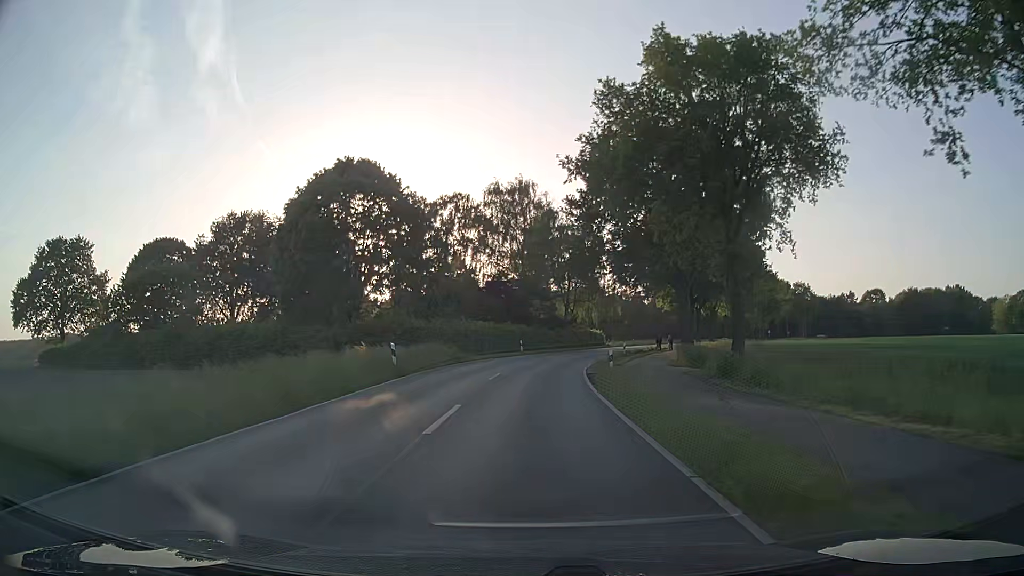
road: secondary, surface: asphalt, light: Day
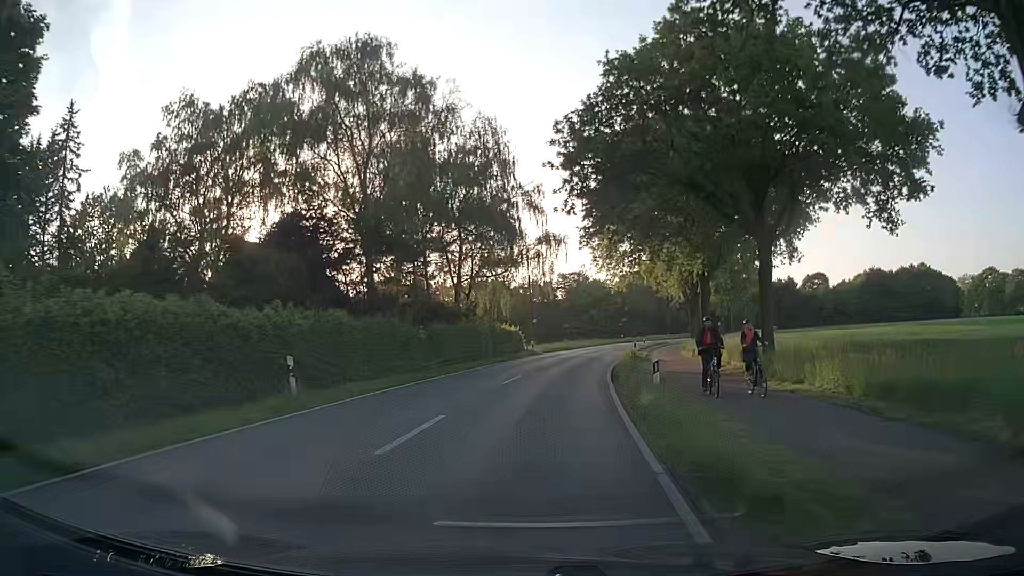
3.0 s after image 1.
(+2.2, +37.9) m; +9°
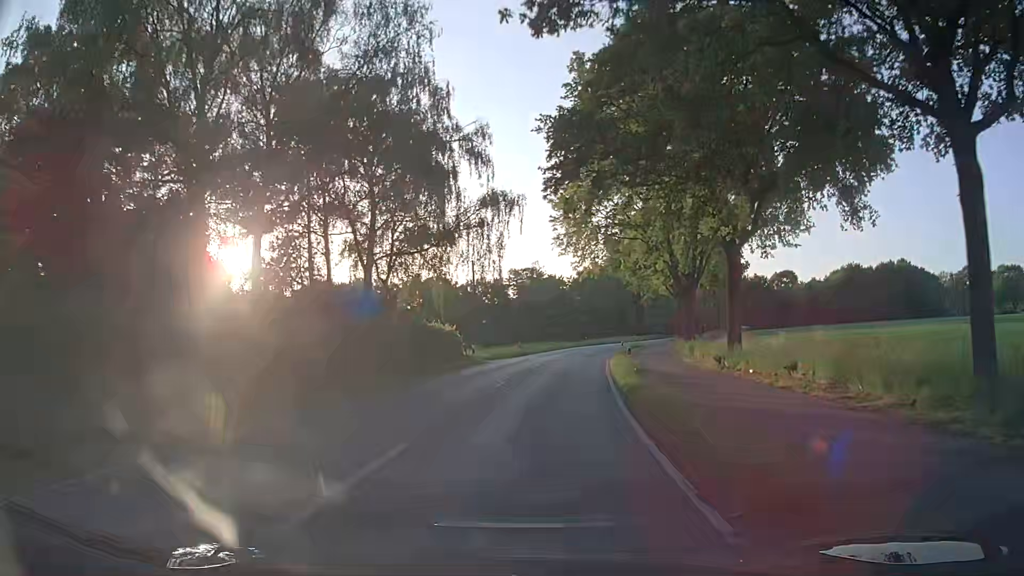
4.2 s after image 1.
(+0.5, +15.2) m; +4°
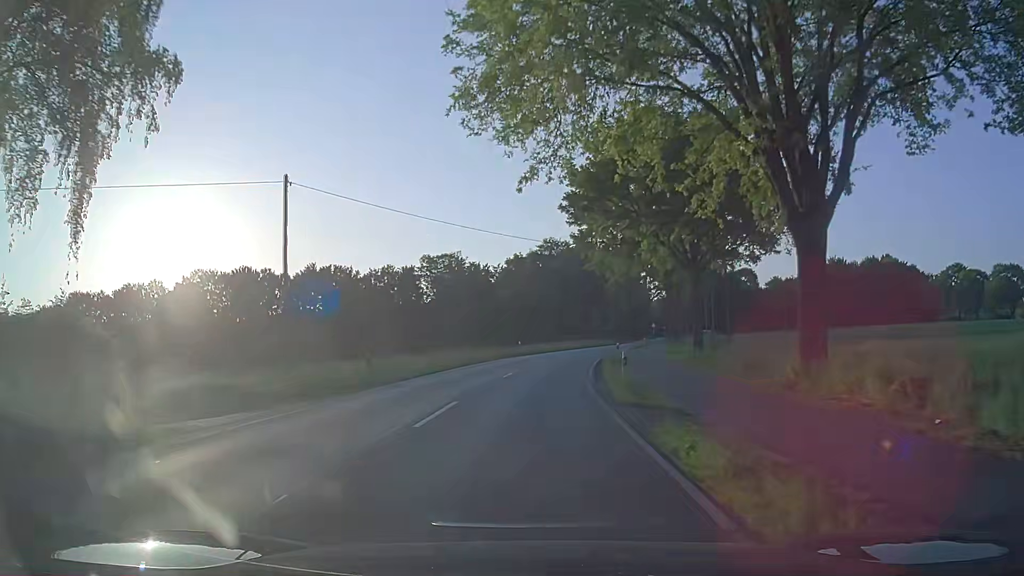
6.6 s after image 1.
(+2.0, +30.4) m; +7°
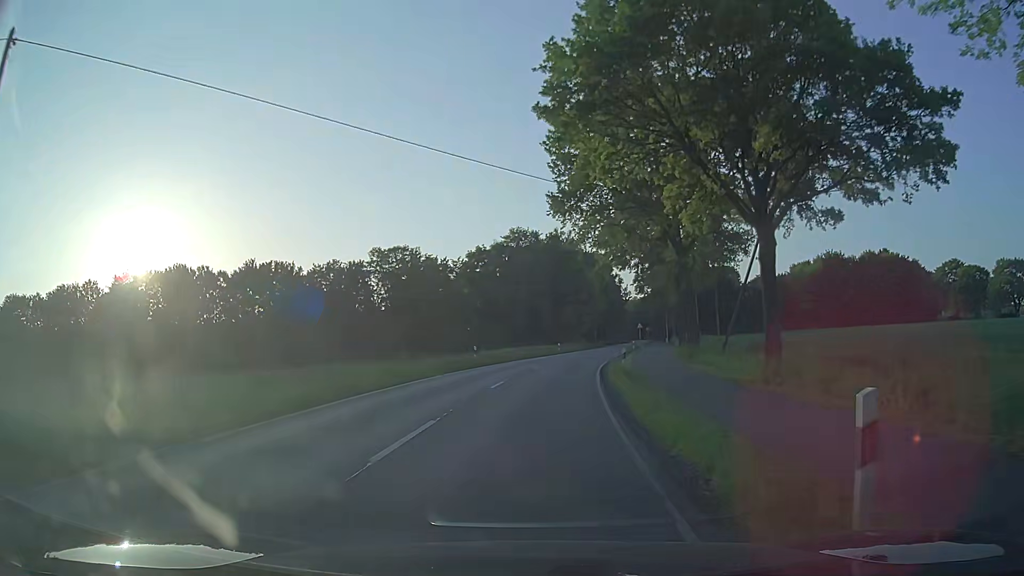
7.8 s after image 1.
(+0.2, +15.3) m; +2°
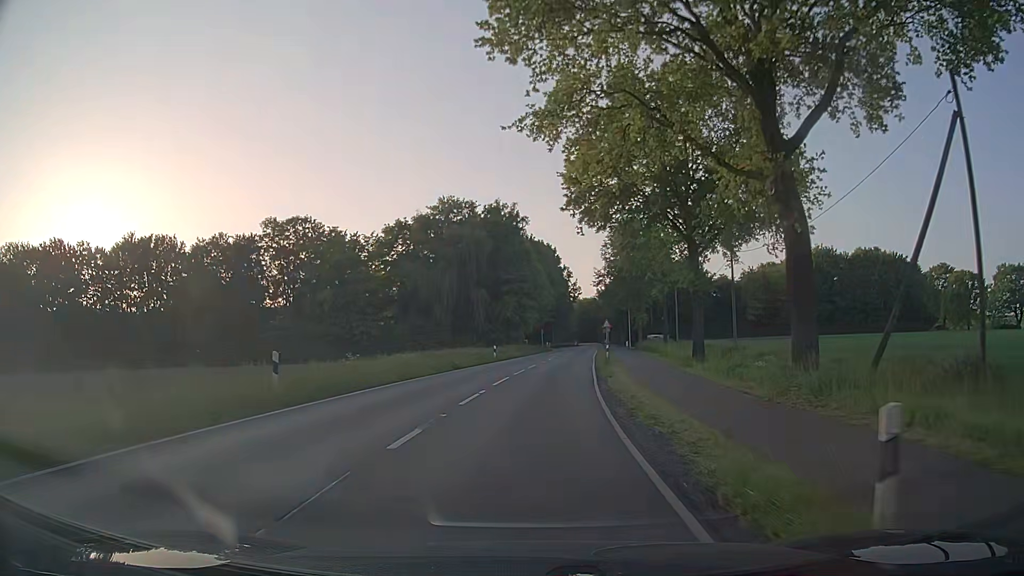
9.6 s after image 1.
(+0.9, +23.0) m; +5°
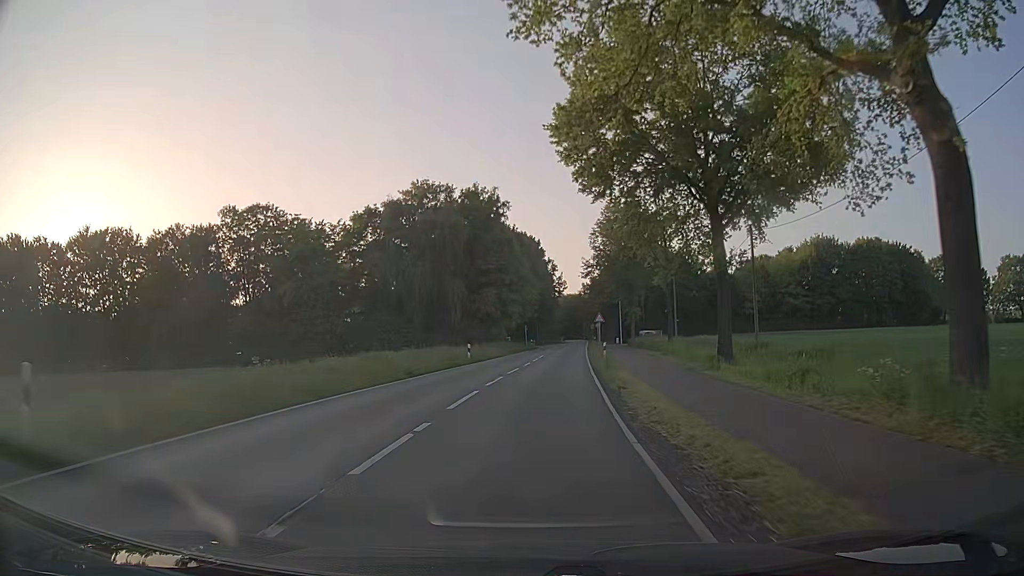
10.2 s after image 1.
(+0.1, +7.7) m; +1°
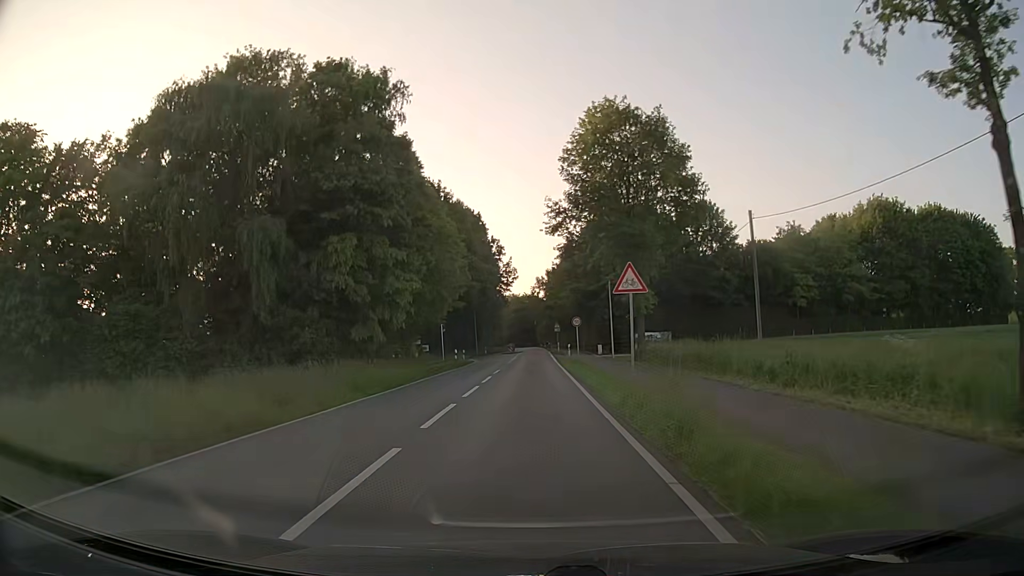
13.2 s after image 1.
(+1.8, +38.3) m; +4°
(0, +10) (0, +20) (0, +30) (0, +40) (0, +50) (0, +60) (0, +70) (+1, +80) (+1, +90) (+1, +100) m
